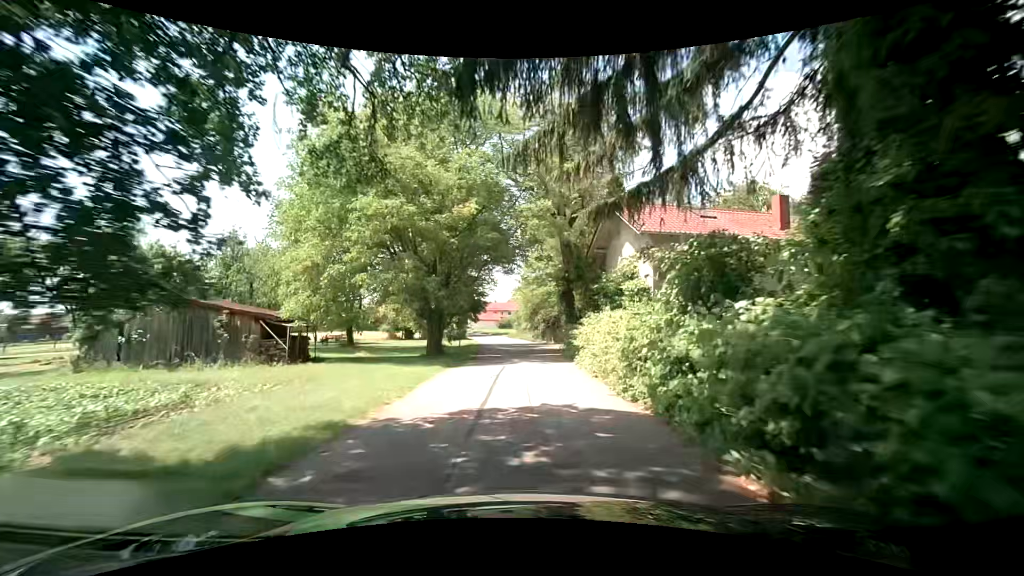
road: unclassified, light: Day
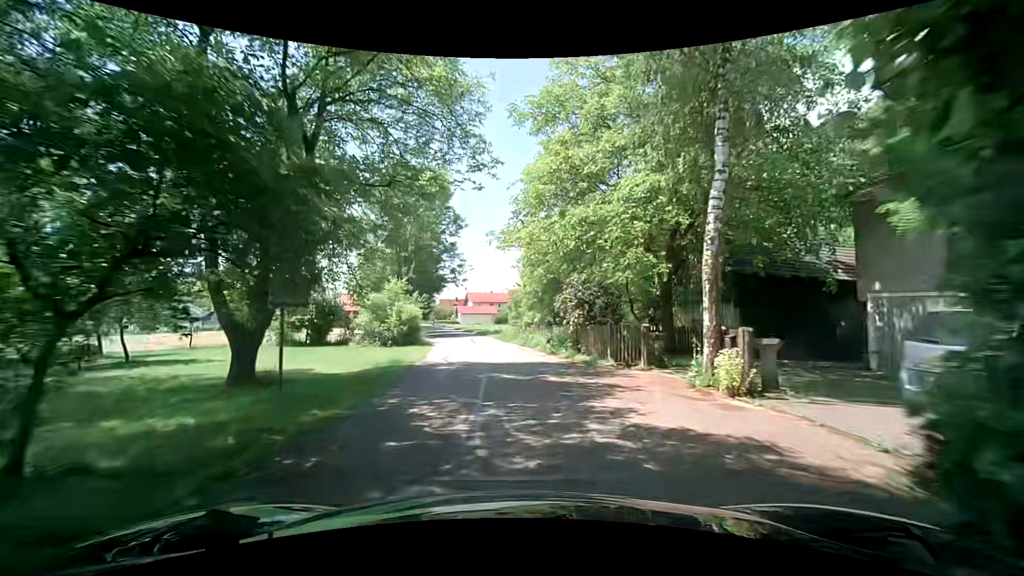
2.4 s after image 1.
(+0.4, +26.4) m; +1°
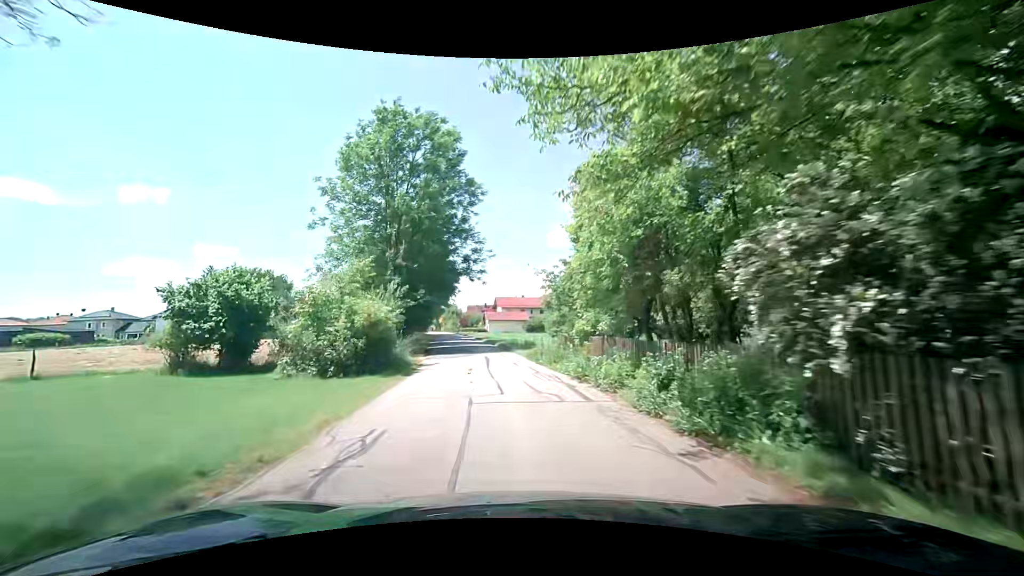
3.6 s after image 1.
(-0.2, +13.1) m; -3°
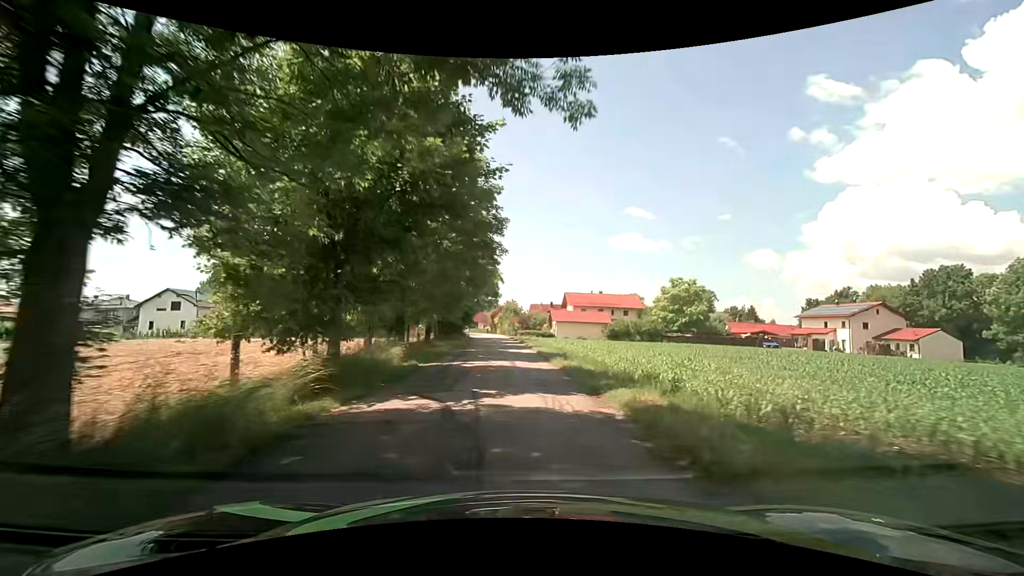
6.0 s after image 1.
(-2.4, +26.1) m; -8°
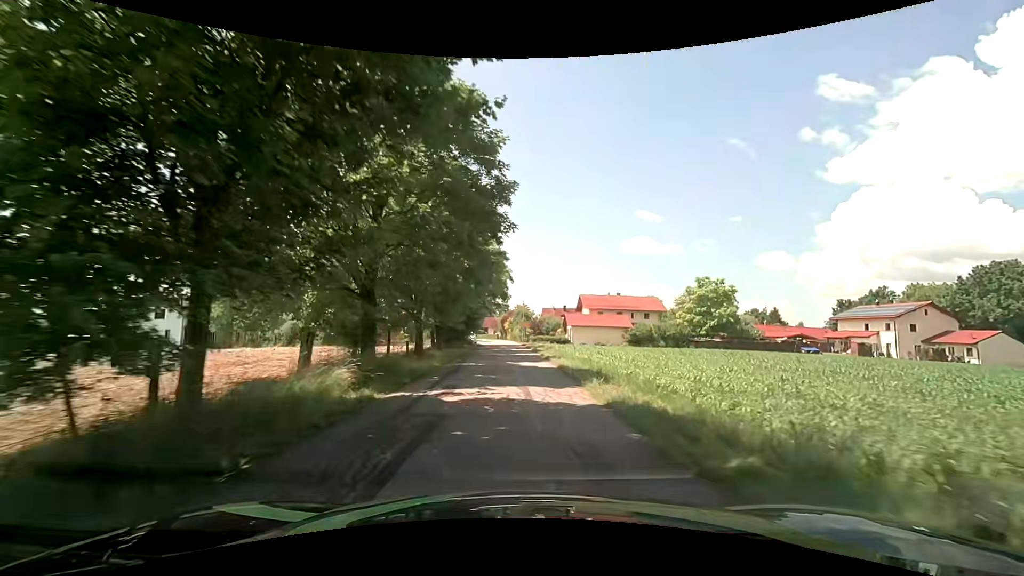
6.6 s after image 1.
(0.0, +6.6) m; -1°
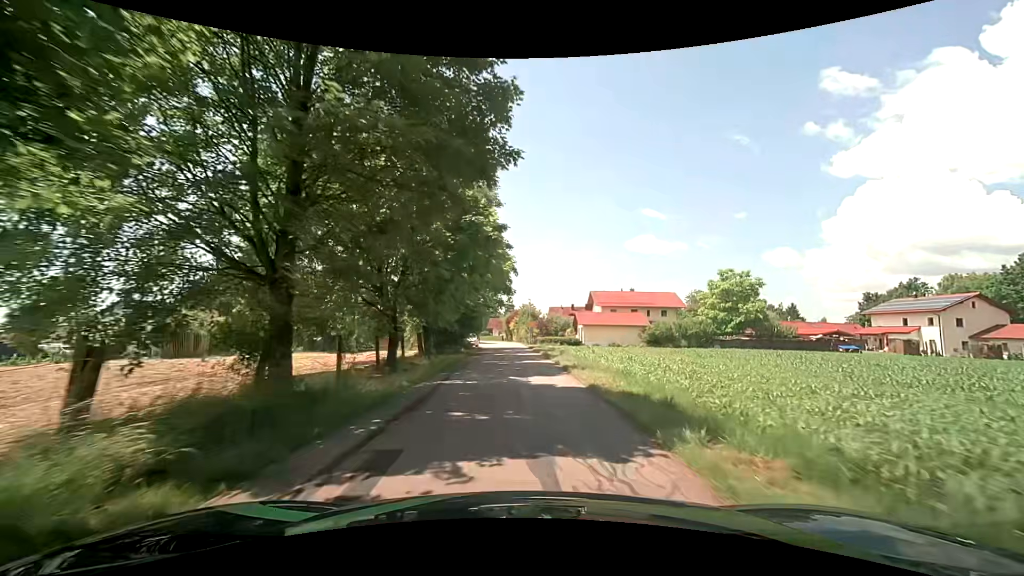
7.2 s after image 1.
(0.0, +6.6) m; -1°
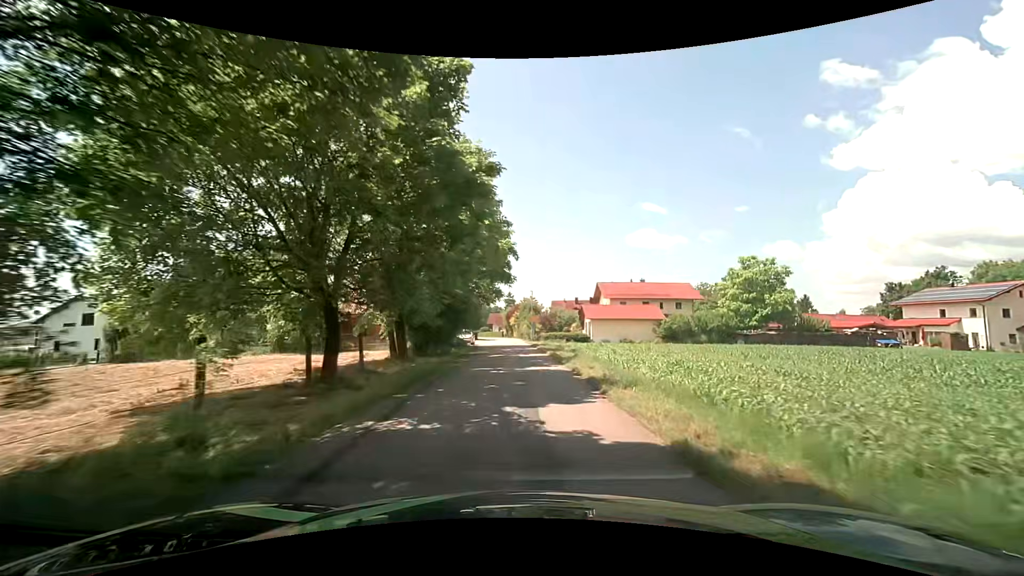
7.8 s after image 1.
(+0.1, +6.5) m; +2°
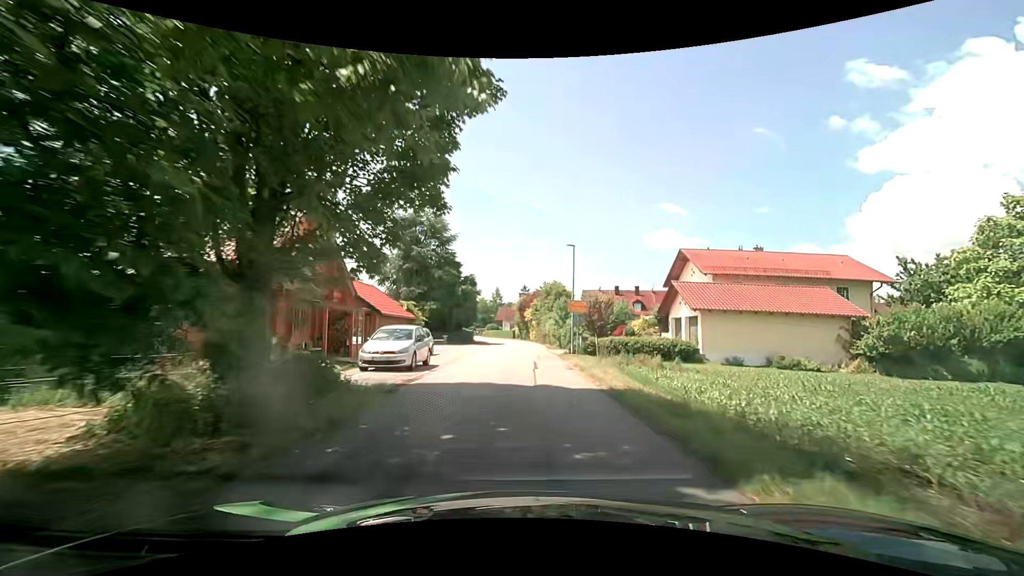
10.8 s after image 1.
(-1.0, +31.9) m; -3°
(0, +10) (0, +20) (0, +30) (0, +40) (0, +50) (-1, +60) (-3, +70) (-5, +80) (-7, +89) (-9, +99) m
